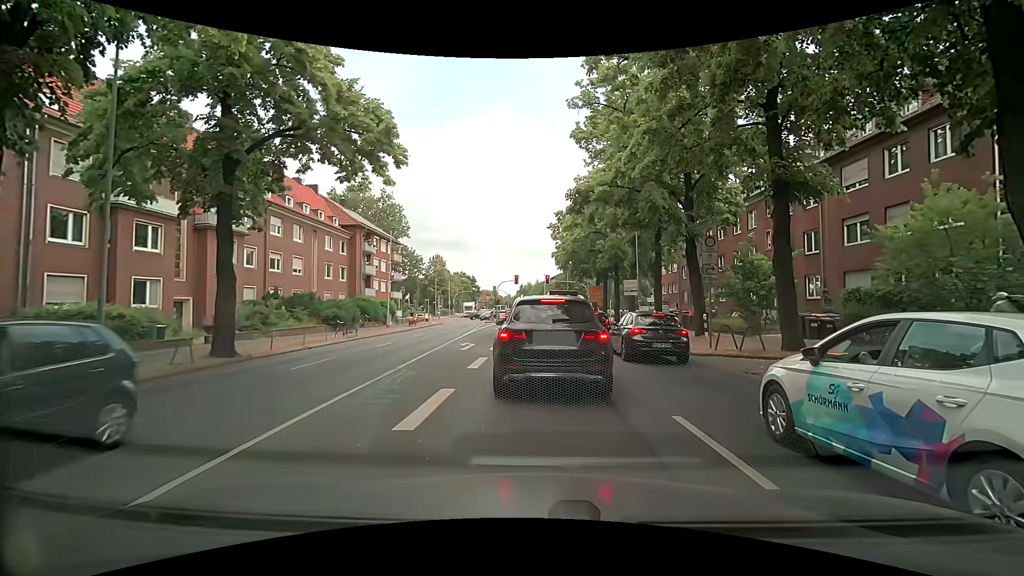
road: secondary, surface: asphalt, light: Day
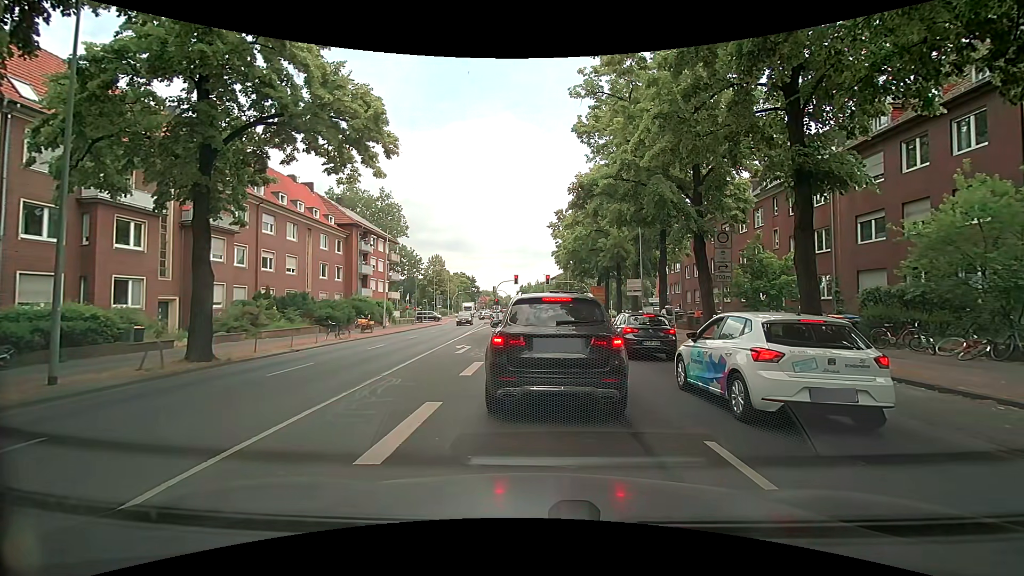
(0.0, +1.2) m; 0°
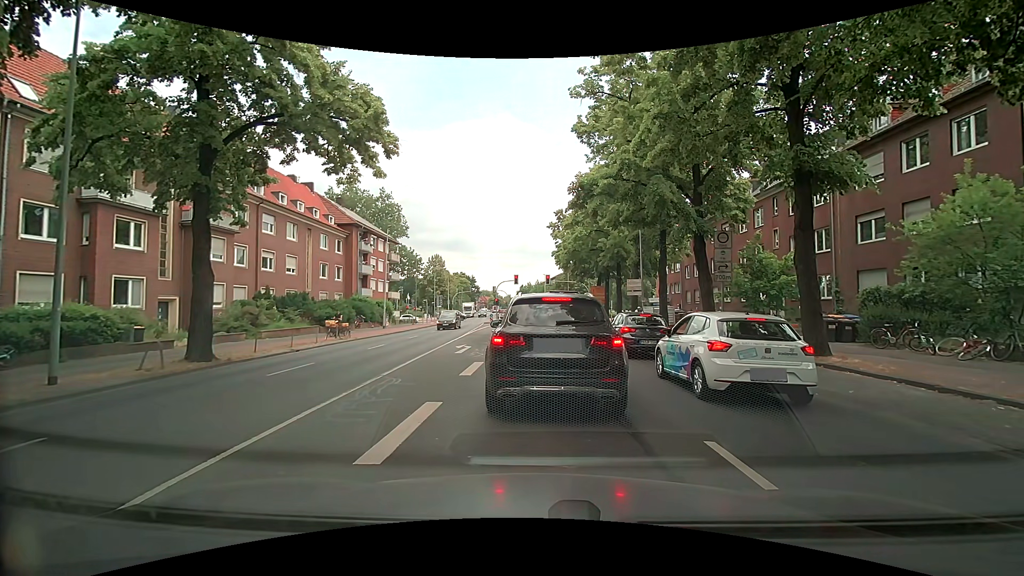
(0.0, 0.0) m; 0°
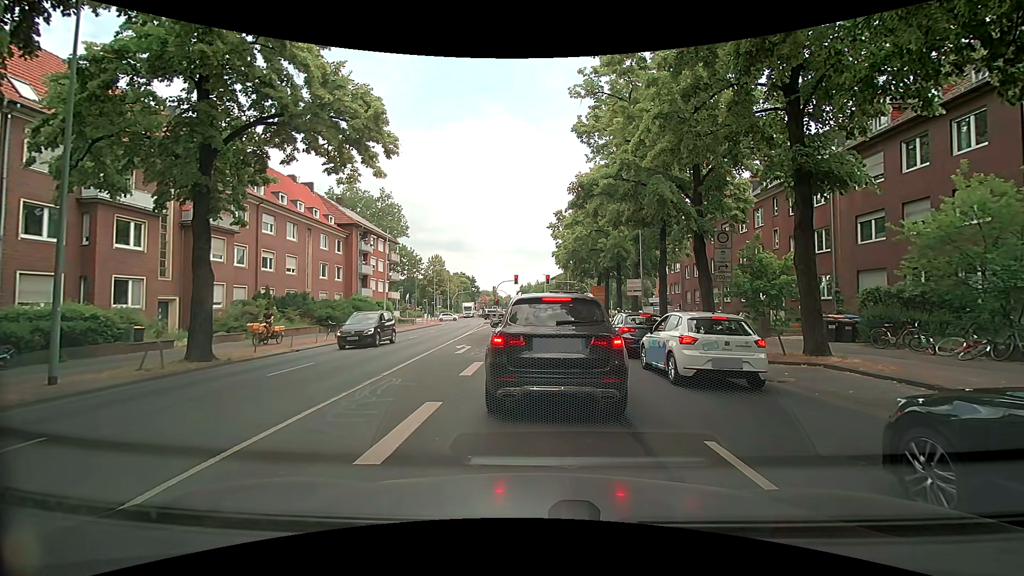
(0.0, 0.0) m; 0°
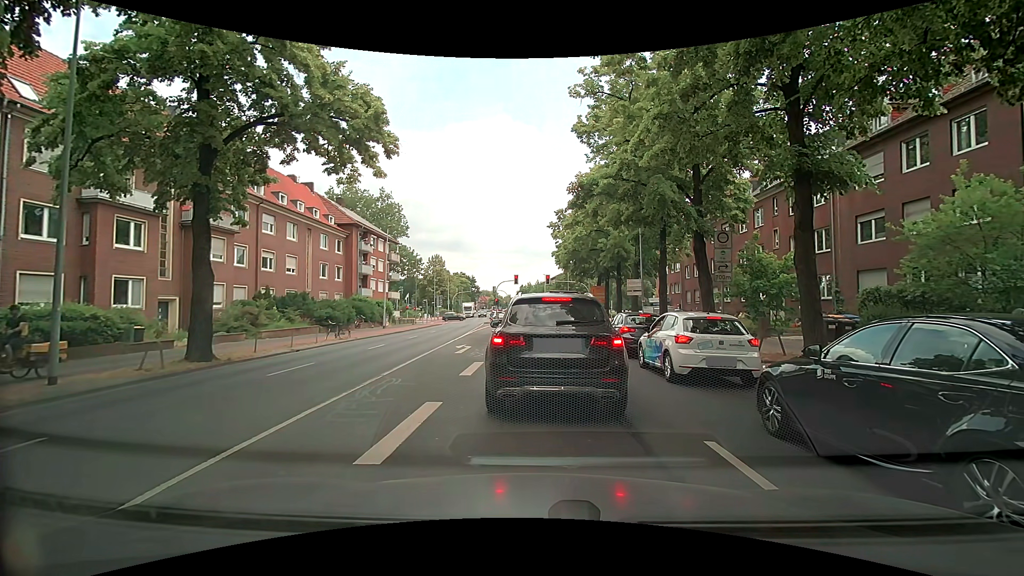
(0.0, 0.0) m; 0°
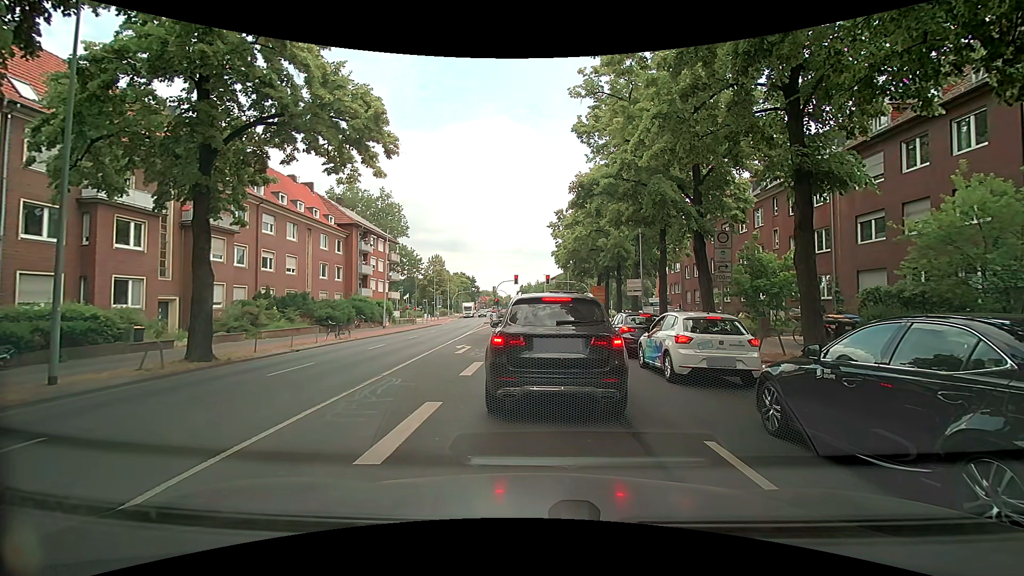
(0.0, 0.0) m; 0°
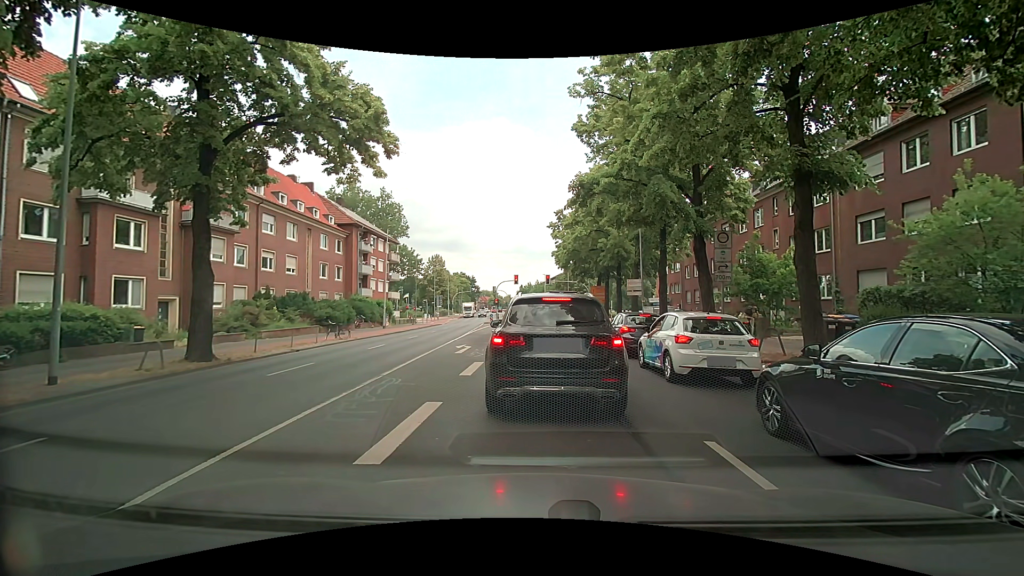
(0.0, 0.0) m; 0°
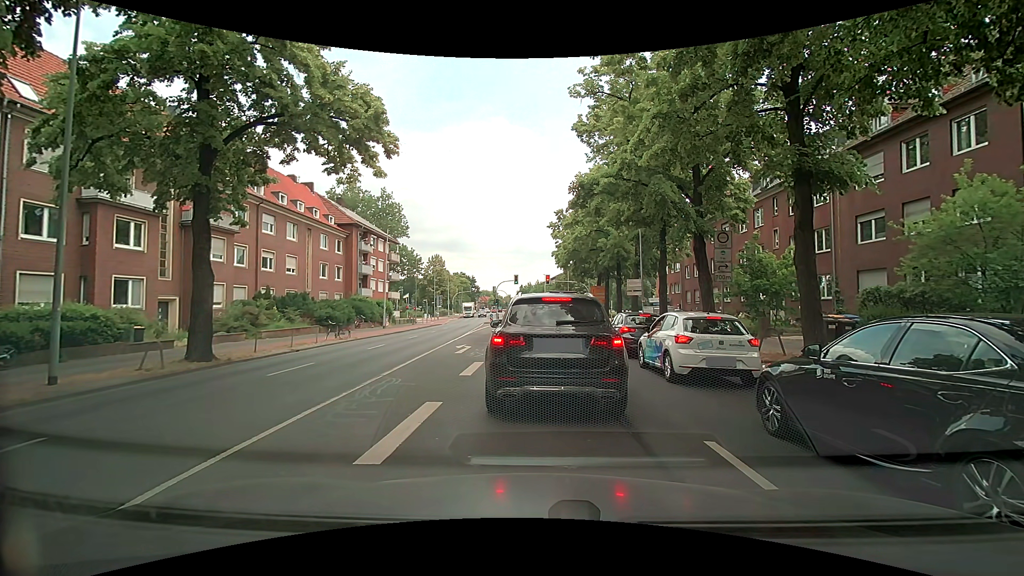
(0.0, 0.0) m; 0°
